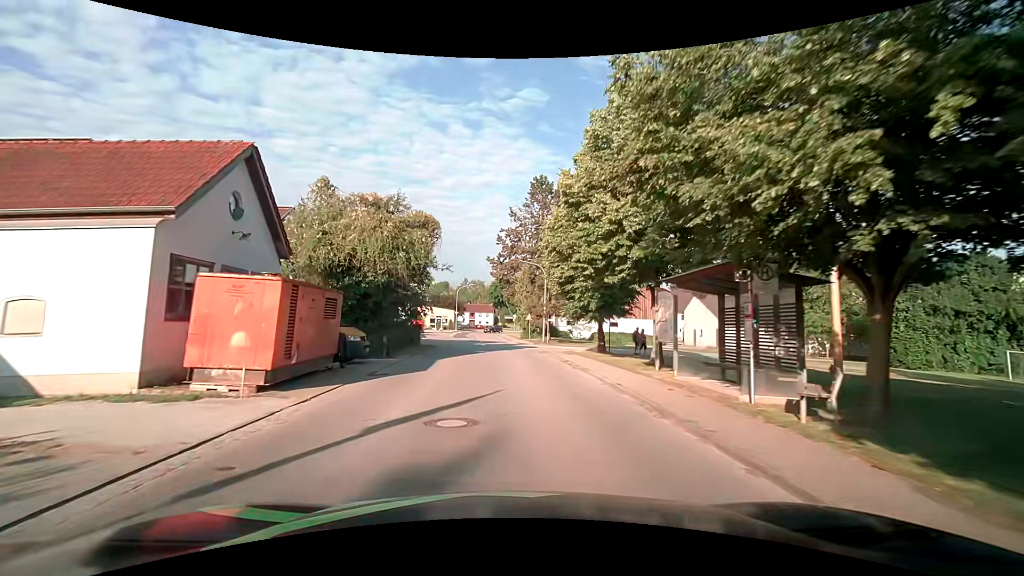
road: tertiary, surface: asphalt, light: Day
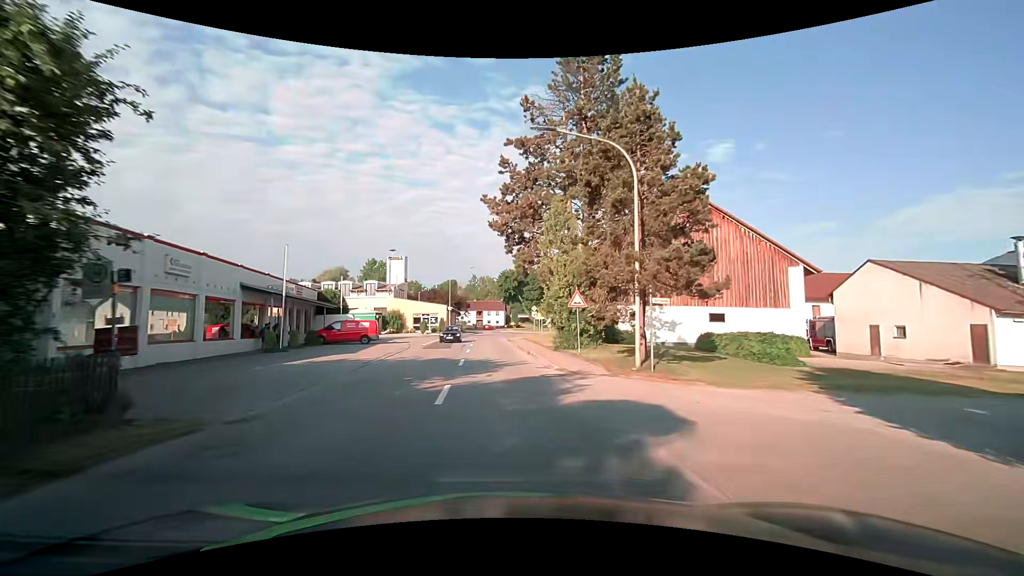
(-0.5, +29.5) m; -2°
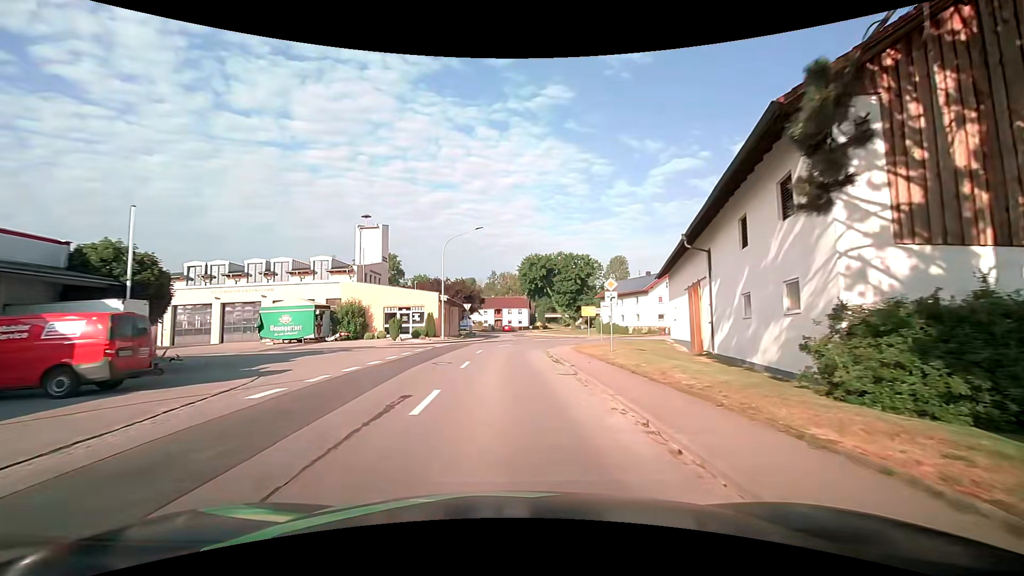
(-1.1, +28.2) m; -4°
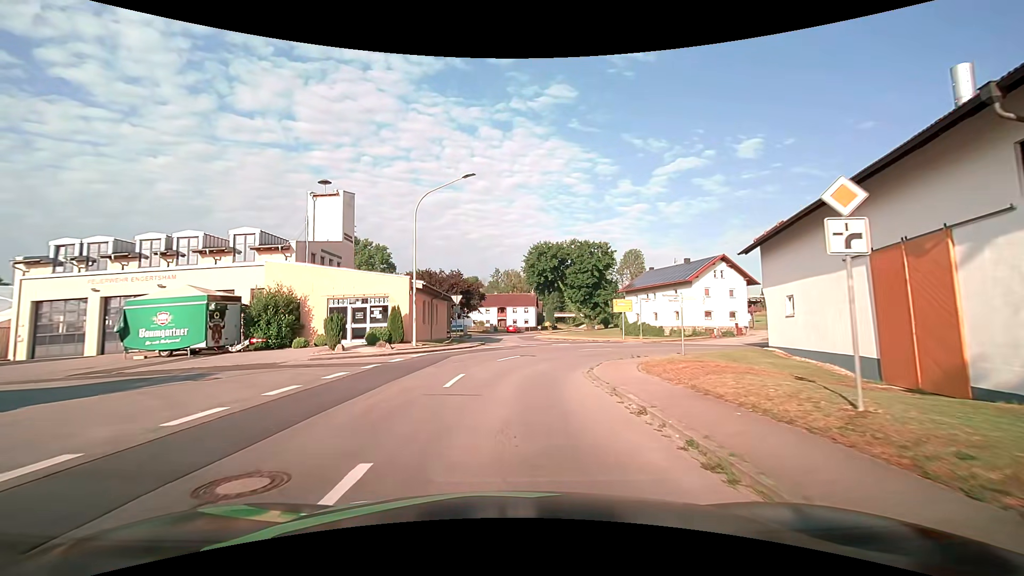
(0.0, +14.5) m; 0°
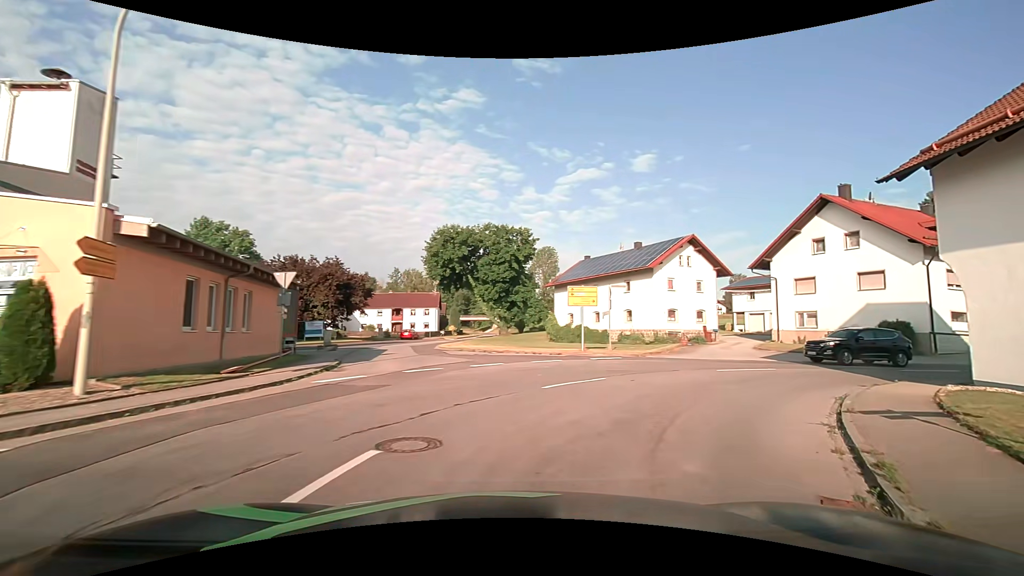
(+0.6, +16.8) m; +12°
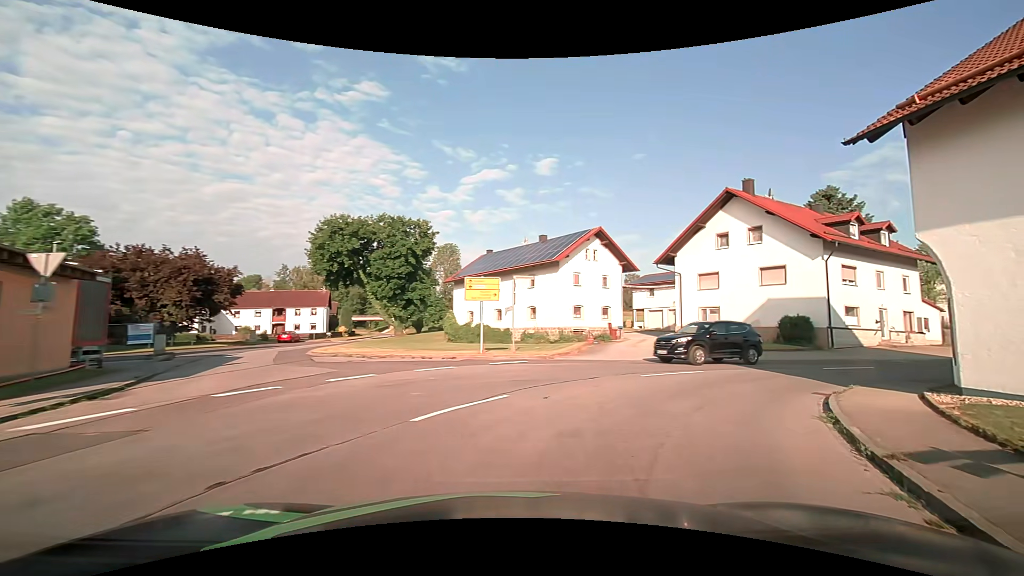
(+0.4, +4.1) m; +12°
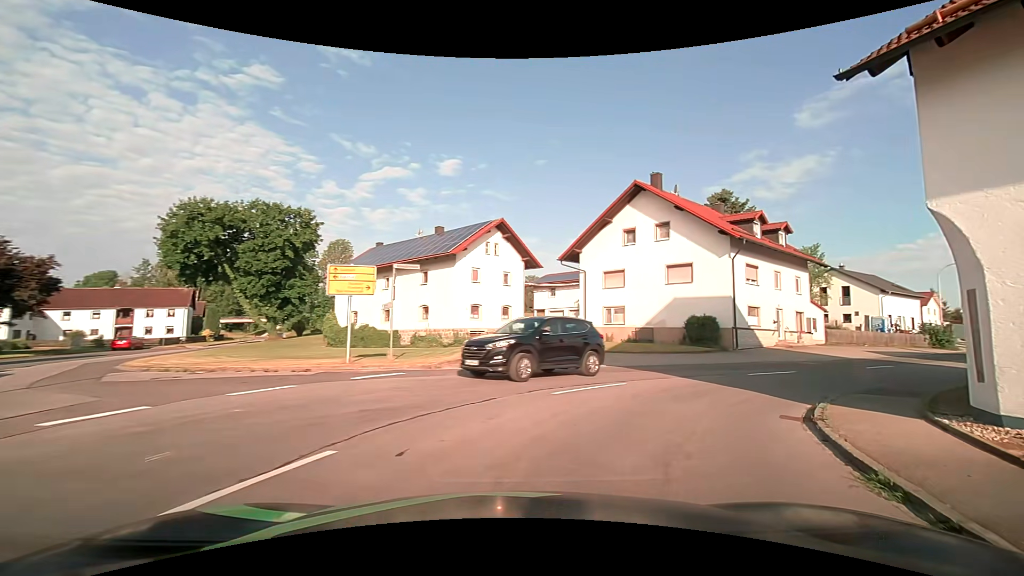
(+0.3, +4.1) m; +10°
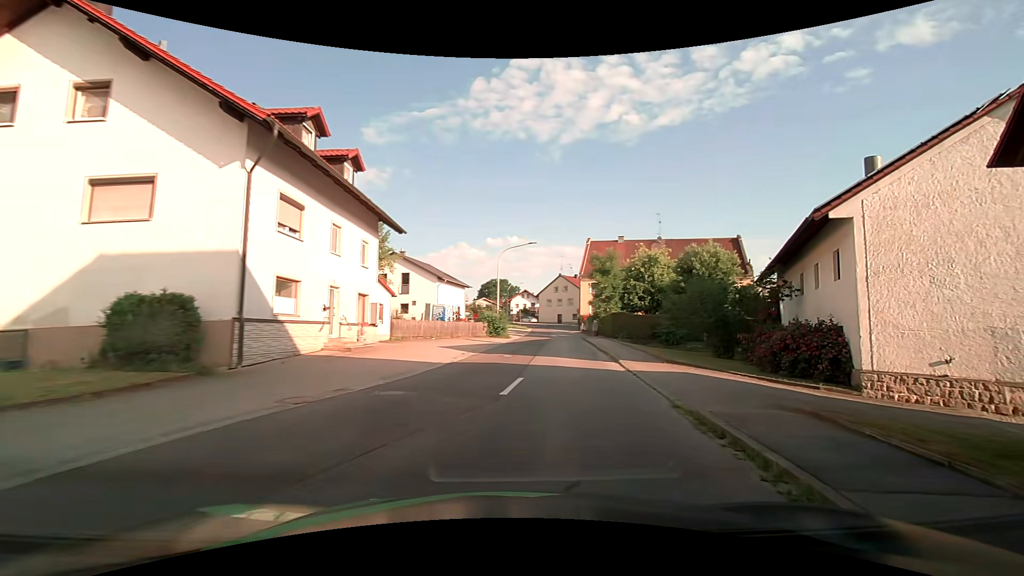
(+6.8, +15.2) m; +48°
(+1, +10) (+2, +20) (+3, +30) (+4, +40) (+5, +50) (+6, +60) (+7, +70) (+9, +79) (+12, +89) (+18, +97) m
